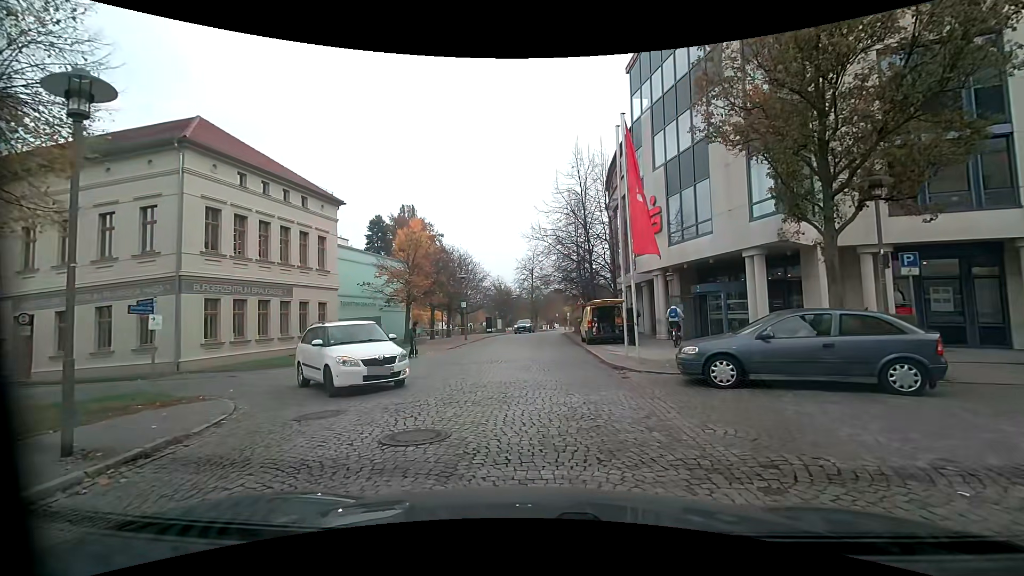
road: residential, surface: sett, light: Day
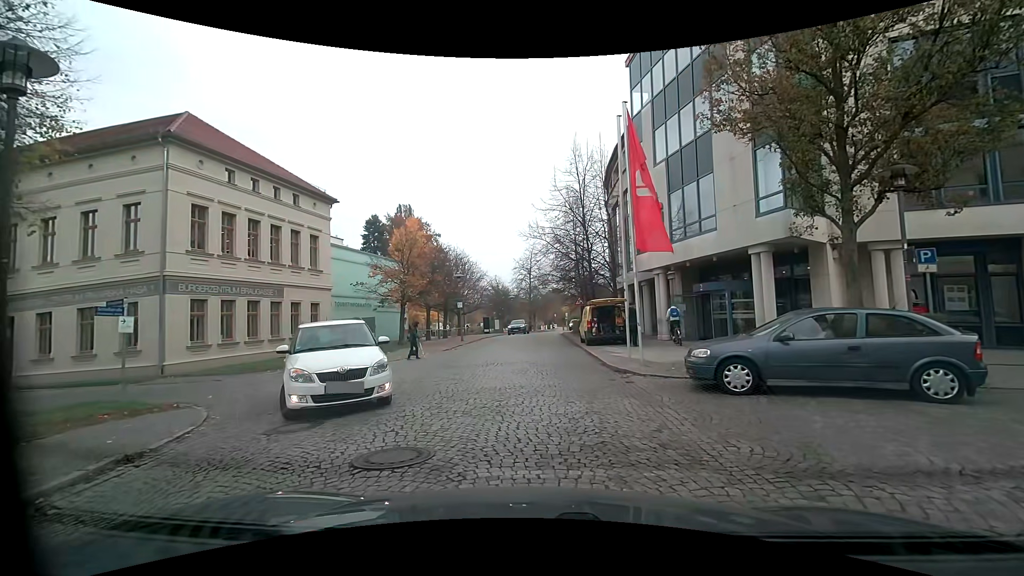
(0.0, +0.6) m; 0°
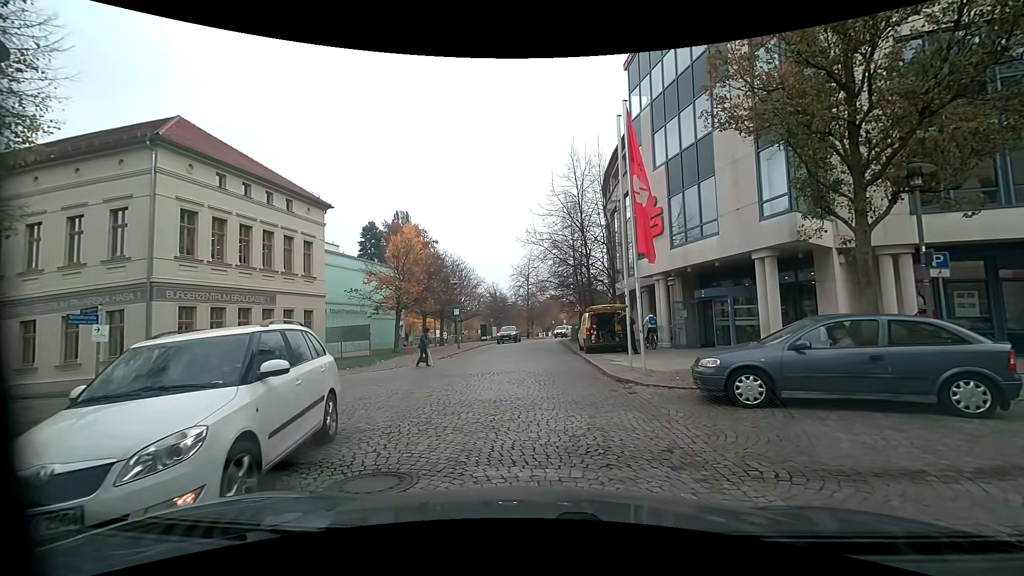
(0.0, +0.5) m; 0°
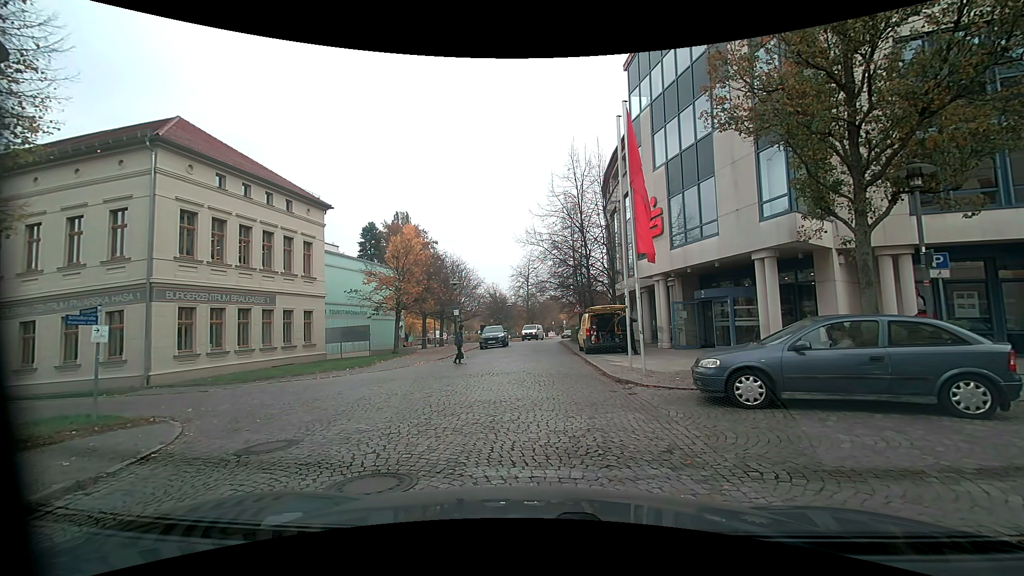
(0.0, +0.1) m; 0°
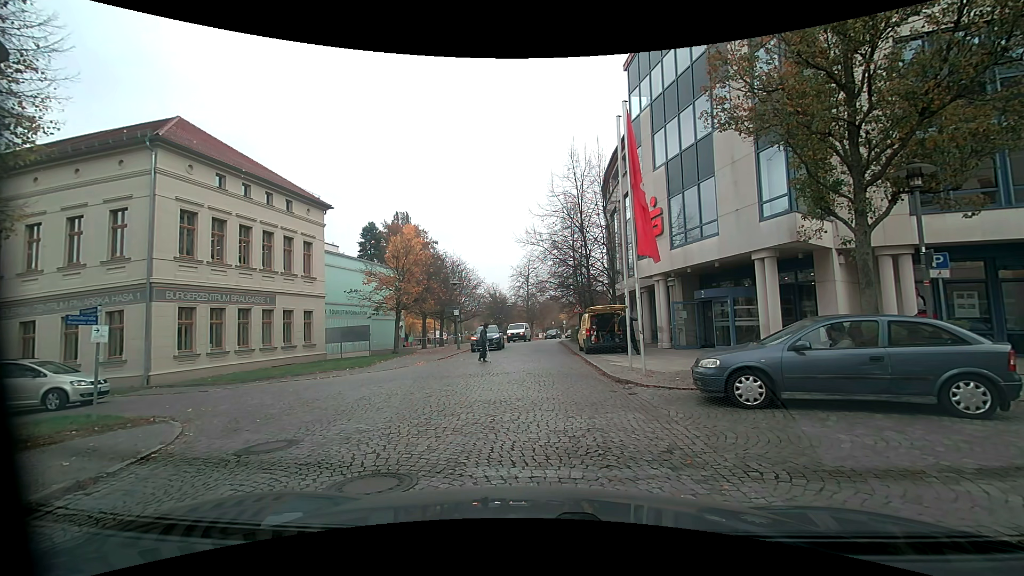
(0.0, 0.0) m; 0°
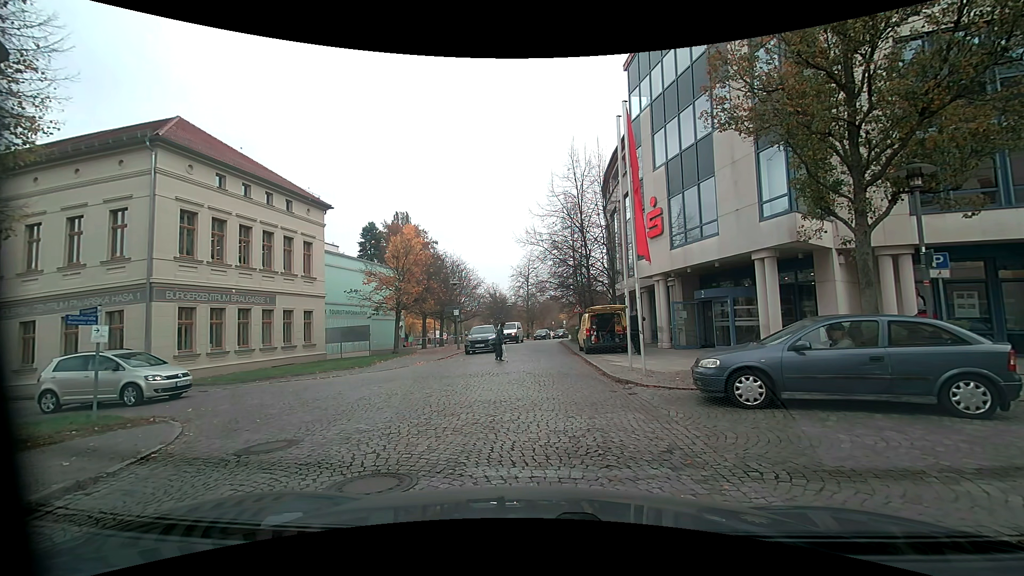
(0.0, 0.0) m; 0°
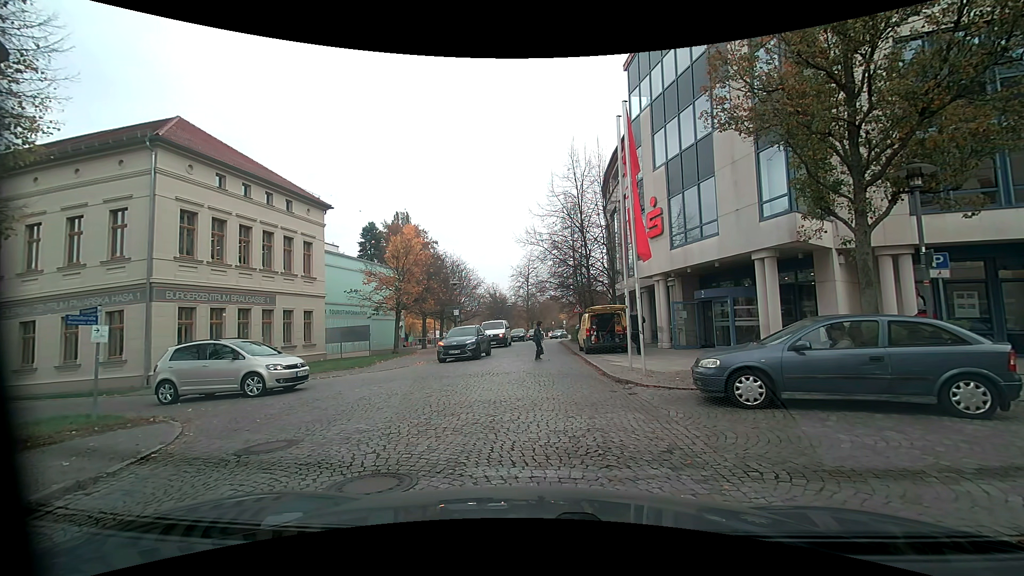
(0.0, 0.0) m; 0°
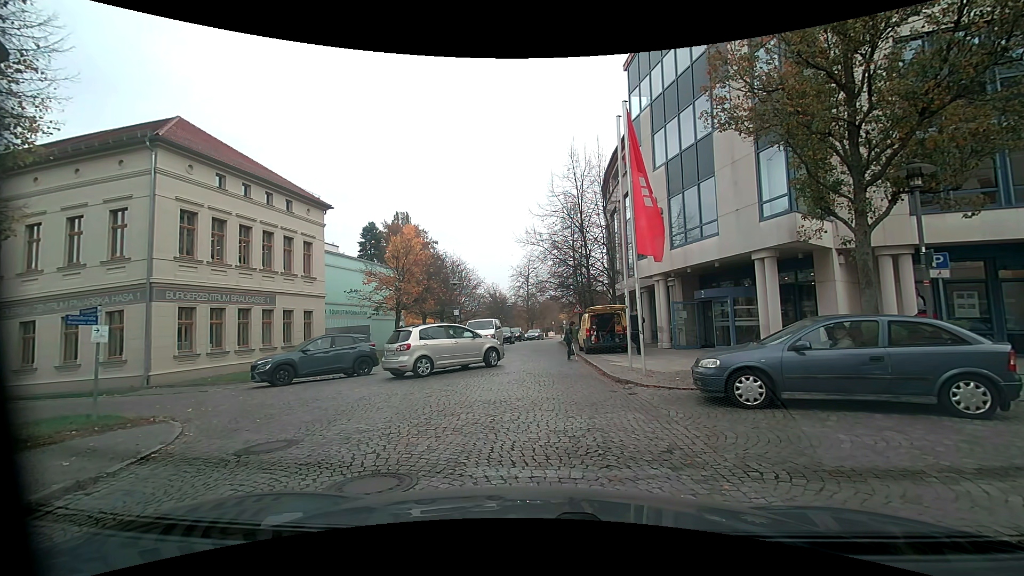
(0.0, 0.0) m; 0°
